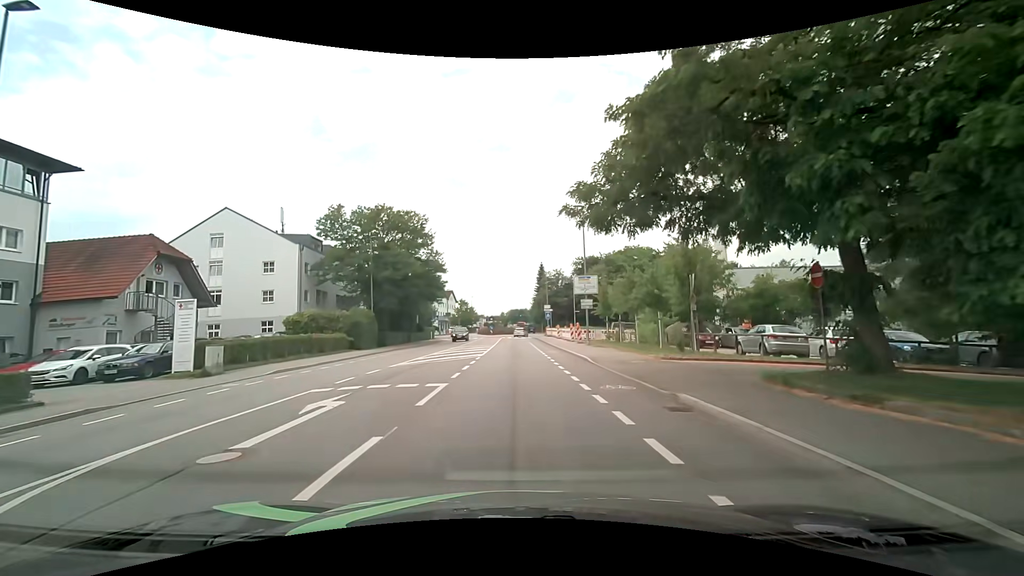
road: tertiary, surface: asphalt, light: Day
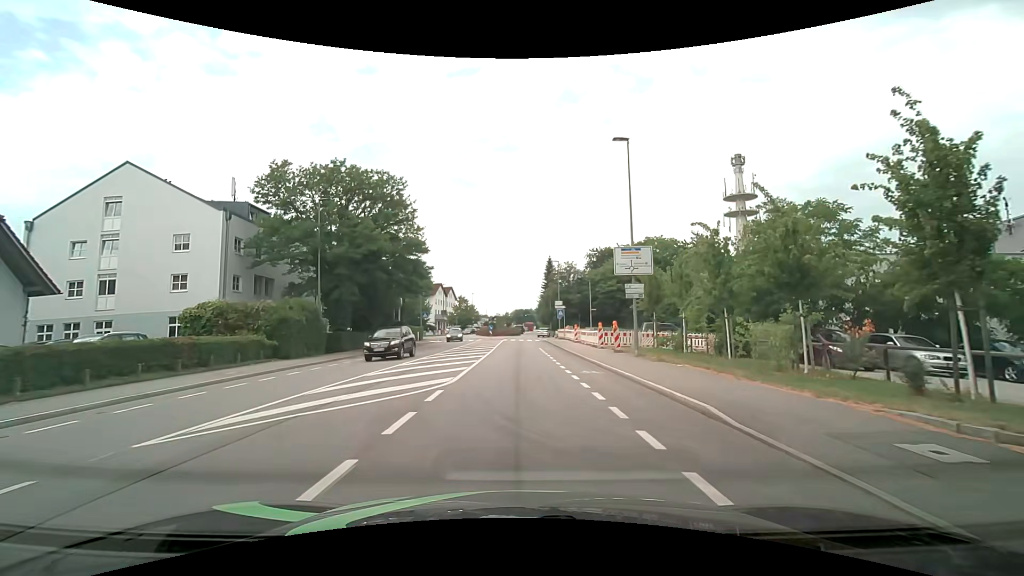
(-0.3, +13.4) m; -1°
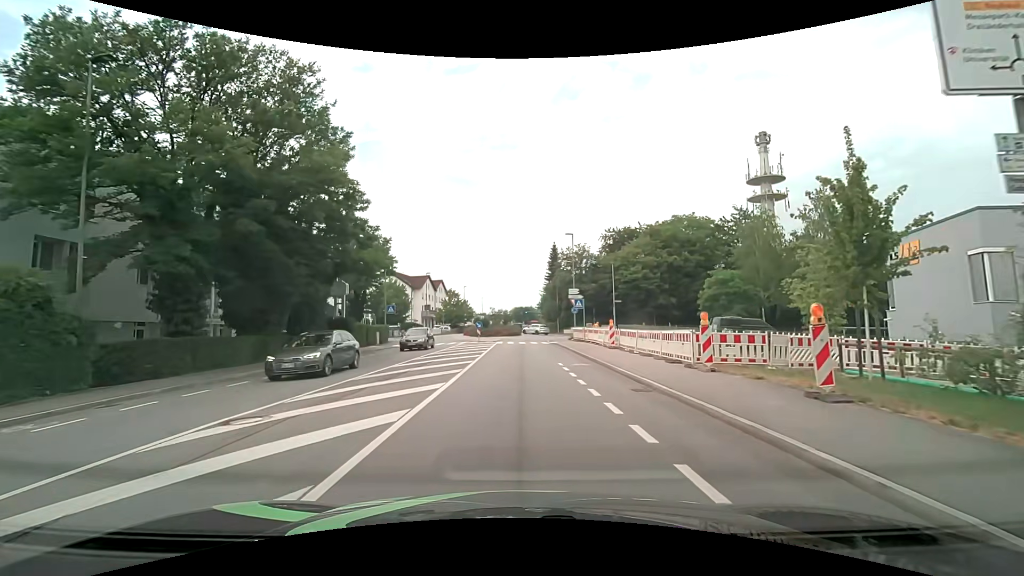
(0.0, +17.9) m; 0°
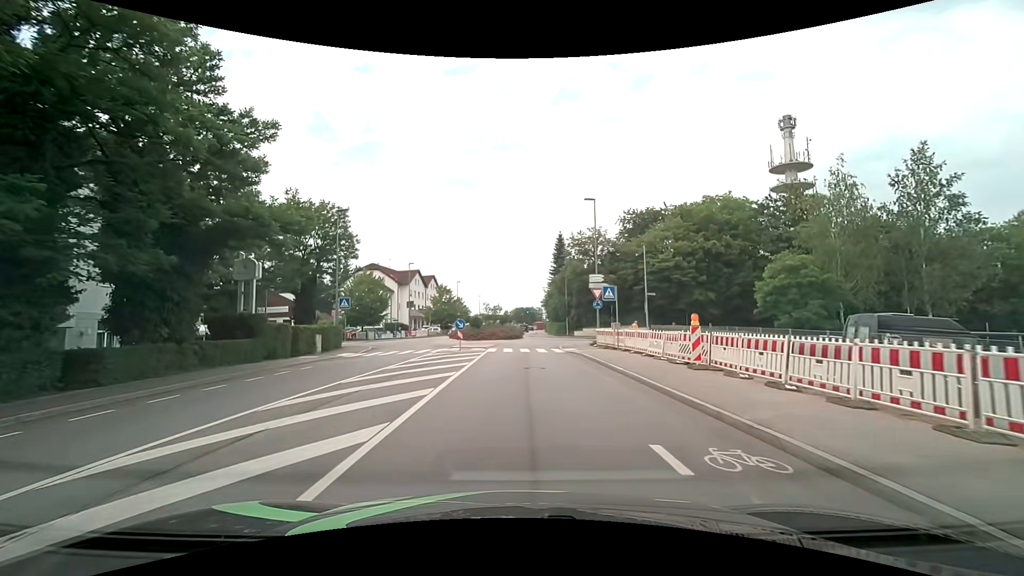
(0.0, +13.4) m; 0°
